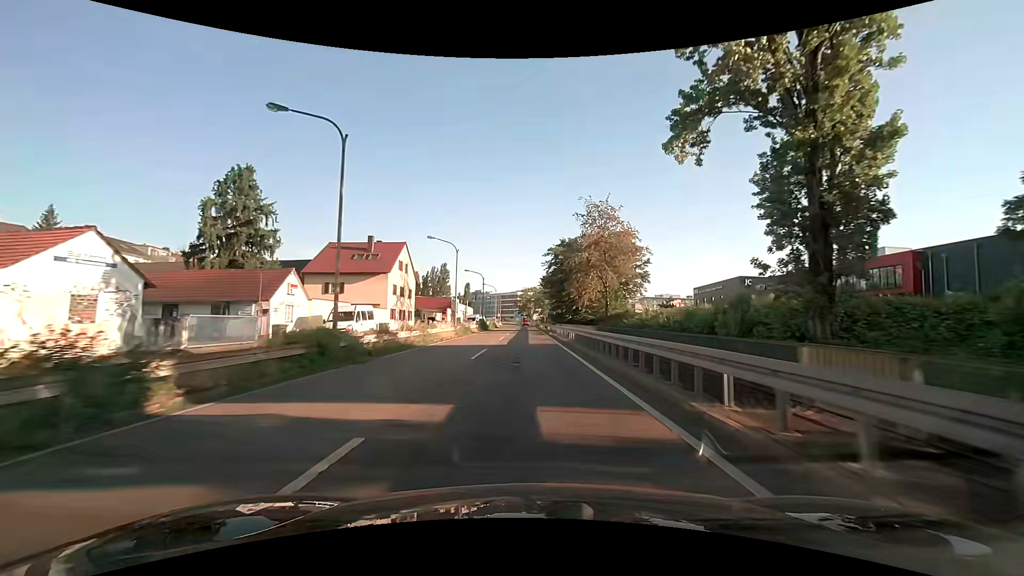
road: trunk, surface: asphalt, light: Day
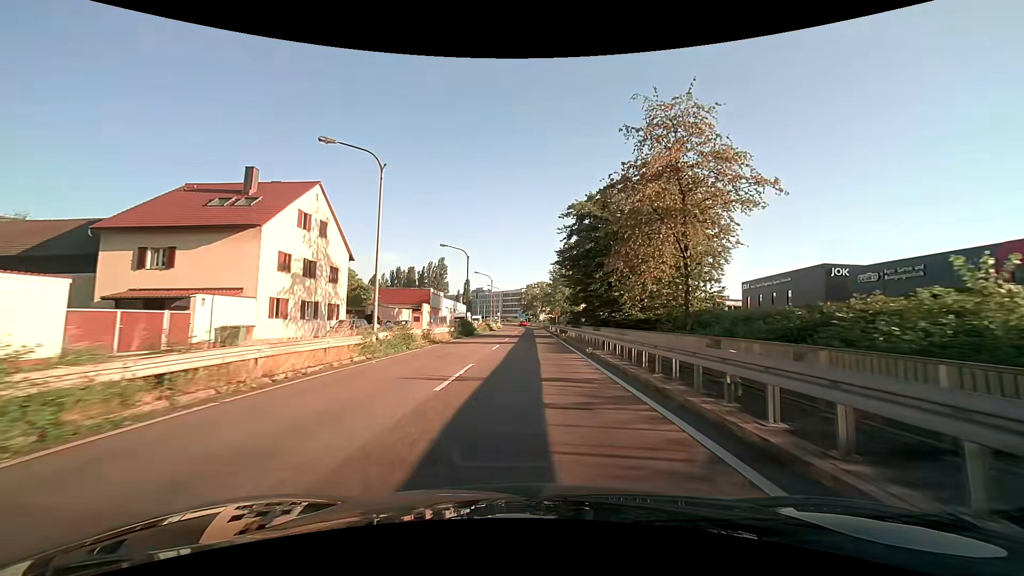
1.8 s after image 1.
(-0.1, +26.2) m; -1°
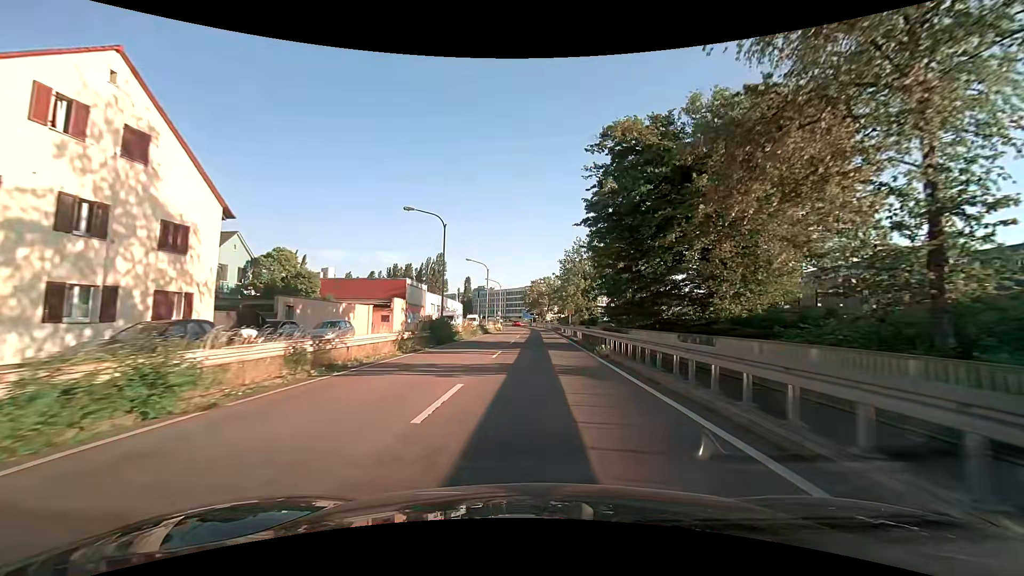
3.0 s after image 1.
(0.0, +17.2) m; 0°
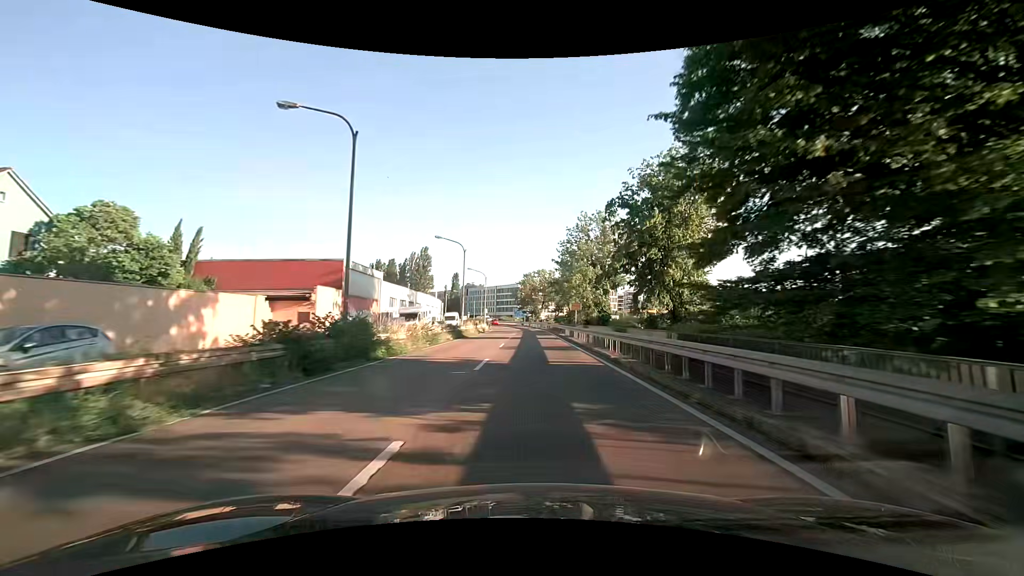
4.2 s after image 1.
(+0.1, +17.0) m; +1°
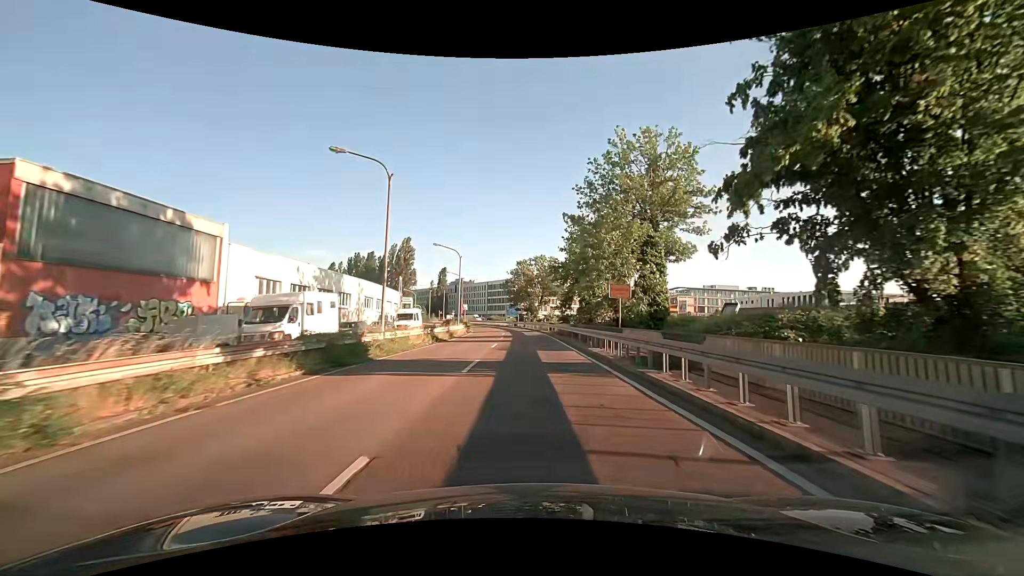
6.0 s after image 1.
(0.0, +24.6) m; 0°
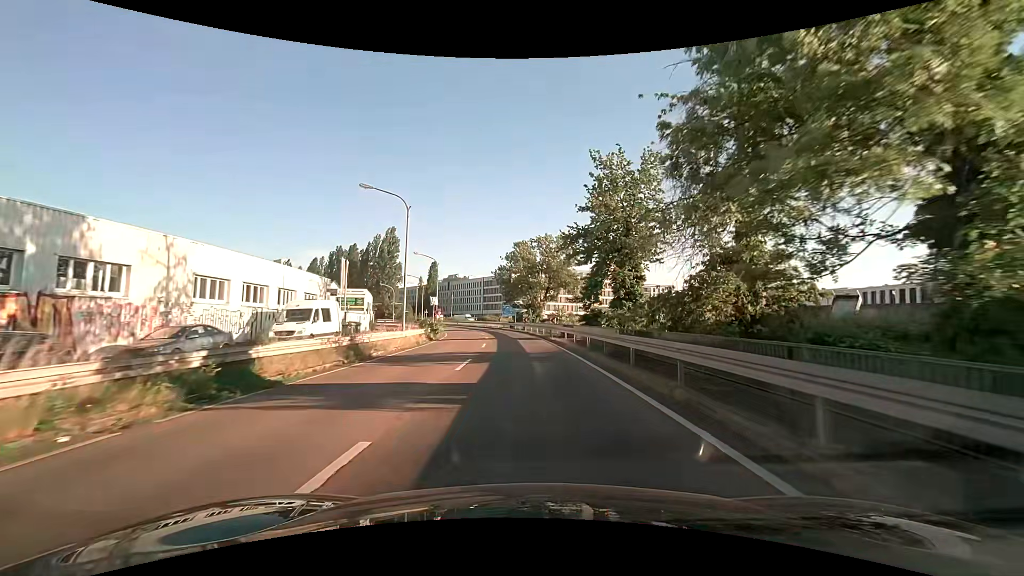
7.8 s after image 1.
(0.0, +23.3) m; 0°
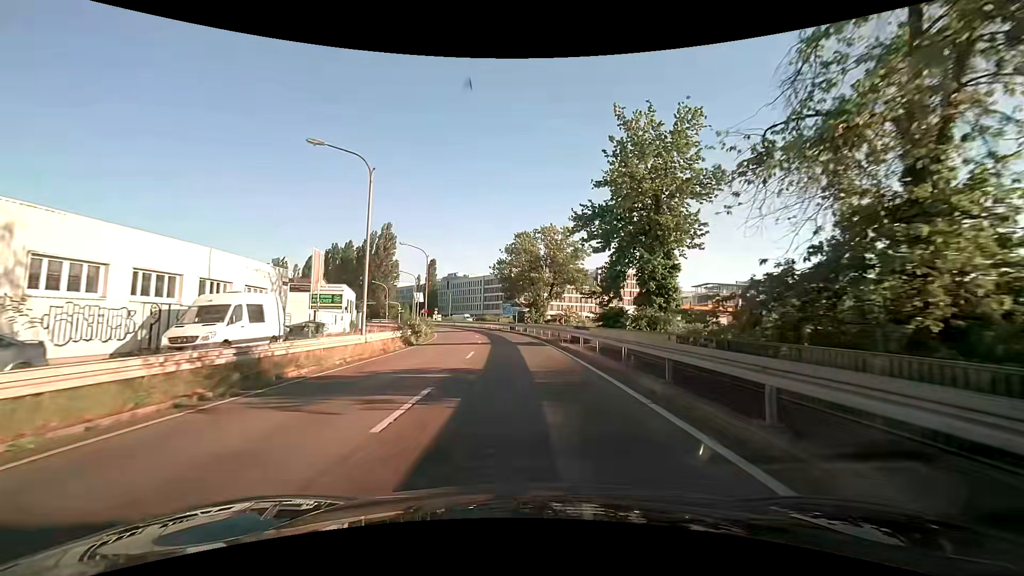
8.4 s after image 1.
(0.0, +7.5) m; 0°
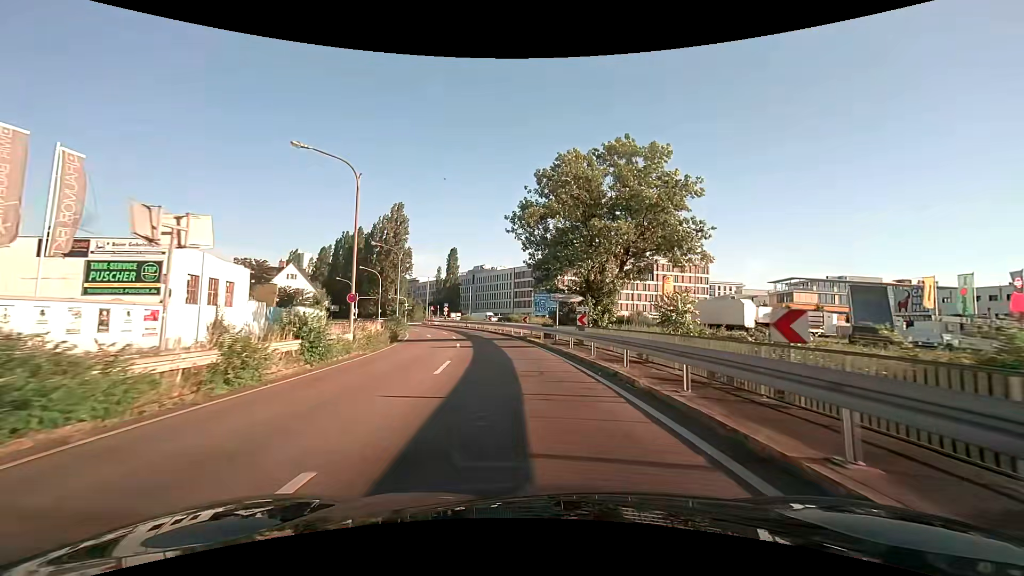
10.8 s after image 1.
(-0.8, +29.5) m; -4°
(0, +10) (-1, +20) (-2, +30) (-4, +40) (-6, +50) (-8, +59) (-11, +69) (-15, +78) (-19, +87) (-21, +97) m
